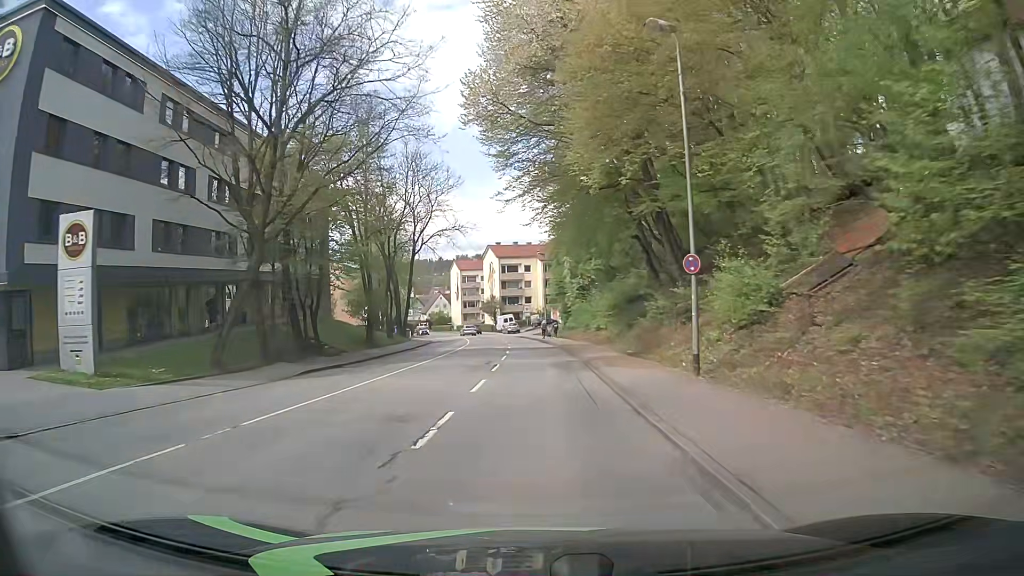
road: tertiary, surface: asphalt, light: Day
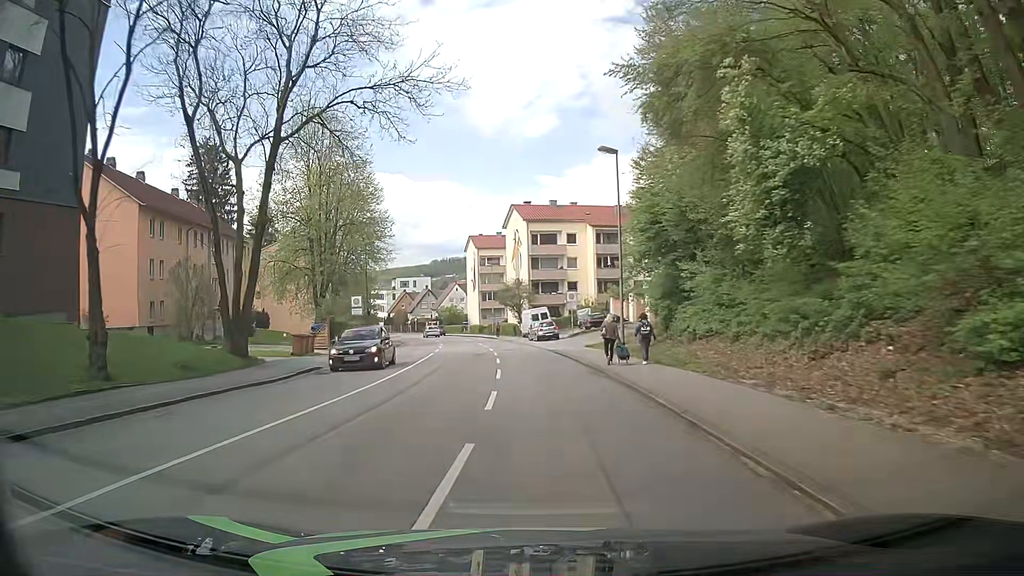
(-0.9, +39.8) m; -4°
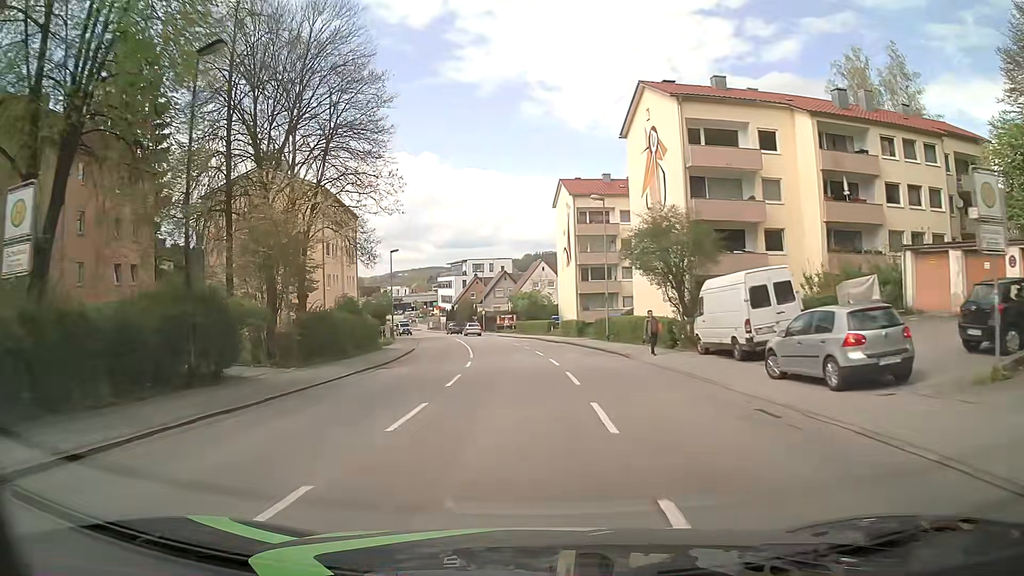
(-3.1, +39.4) m; -8°
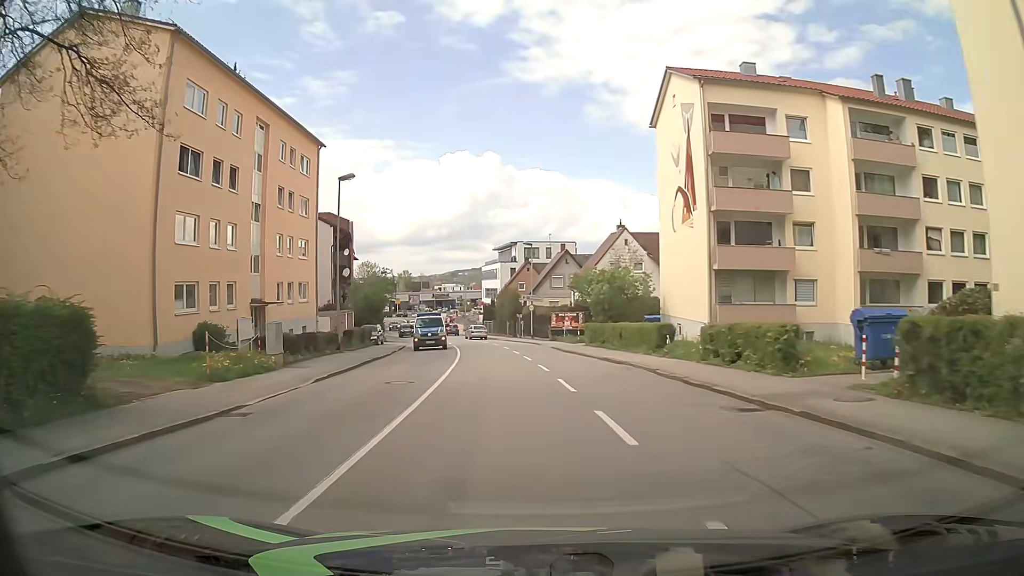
(-1.1, +31.6) m; -5°
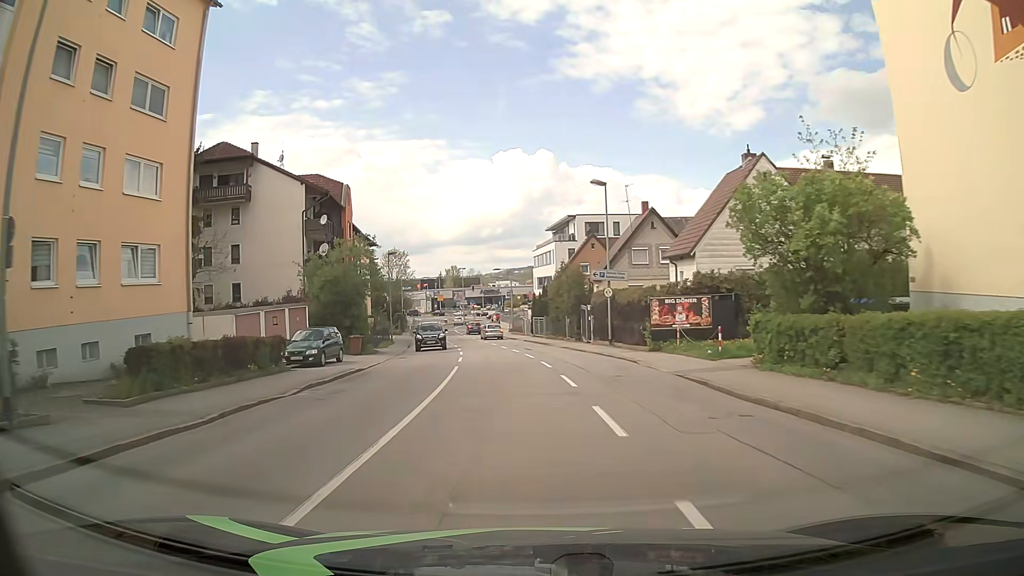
(-0.8, +23.7) m; -4°
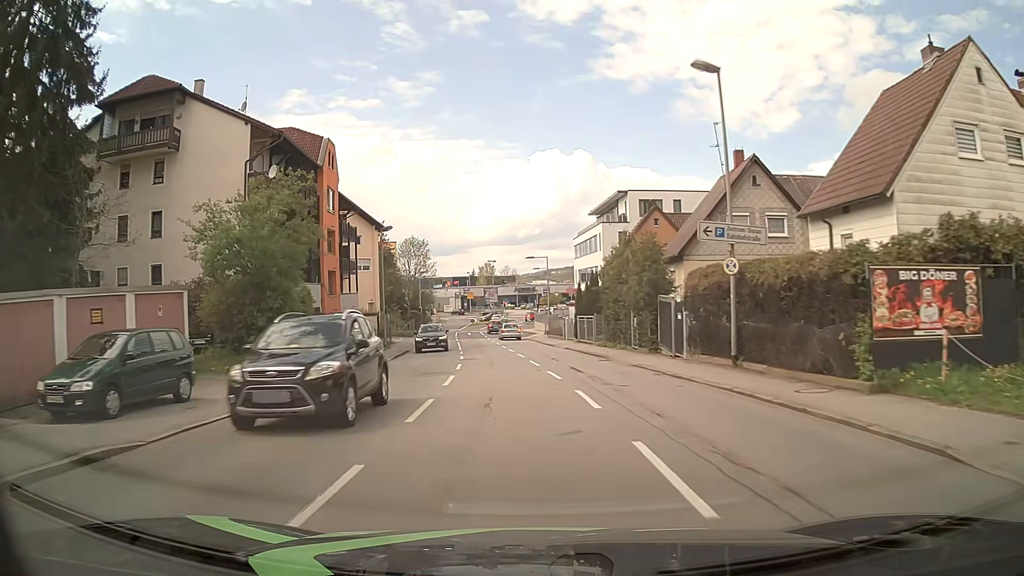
(-0.5, +15.8) m; -3°
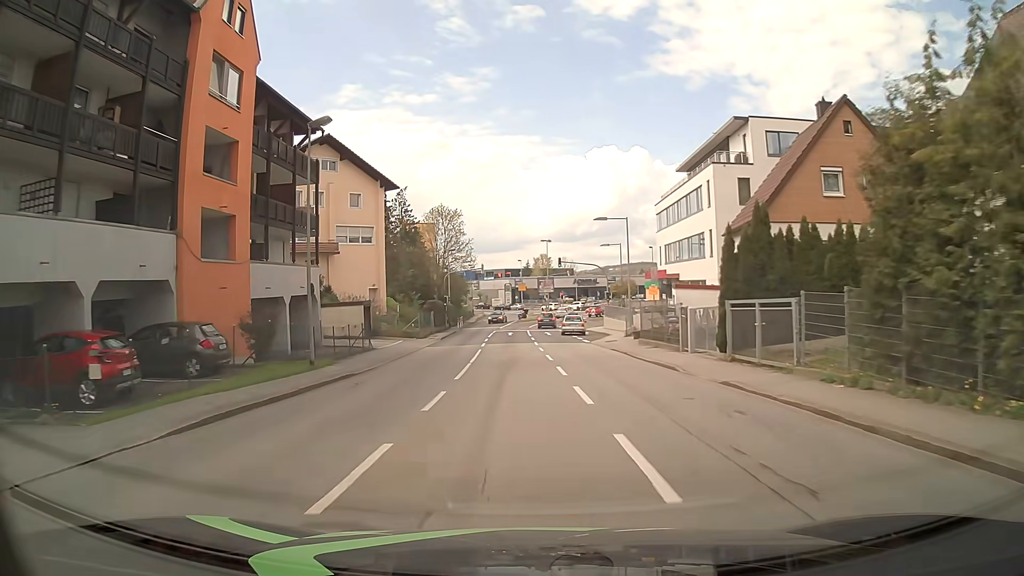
(-1.0, +23.7) m; -5°
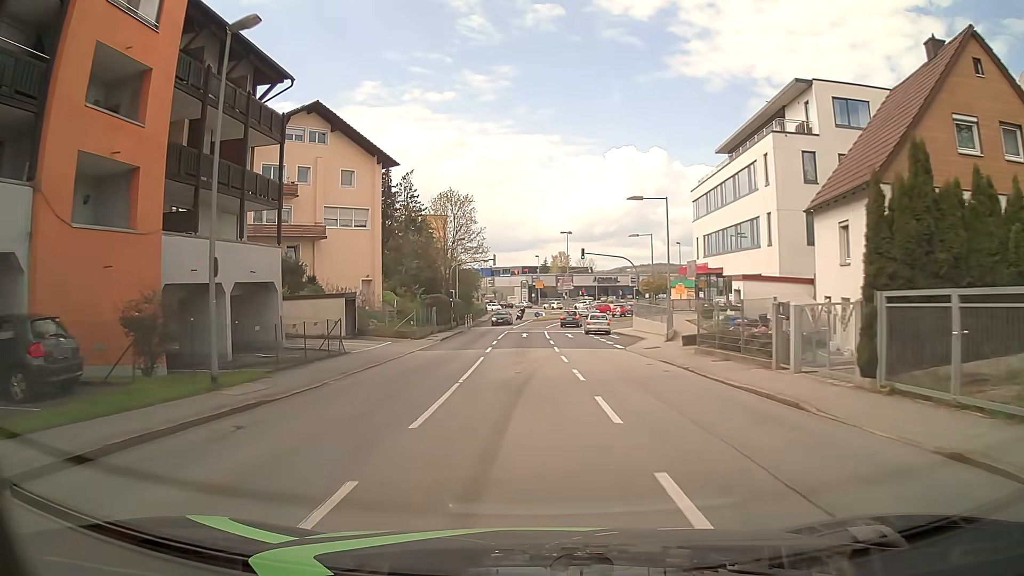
(-0.1, +7.9) m; -1°
(0, +10) (0, +20) (0, +30) (0, +40) (0, +50) (0, +60) (+2, +70) (+6, +79) (+10, +88) (+14, +97) m
